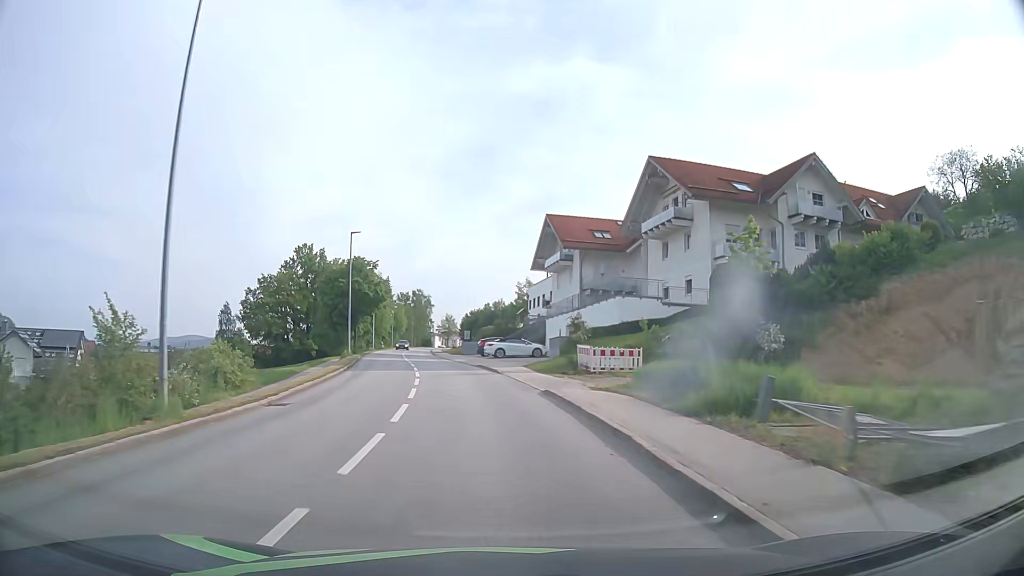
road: tertiary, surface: asphalt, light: Day
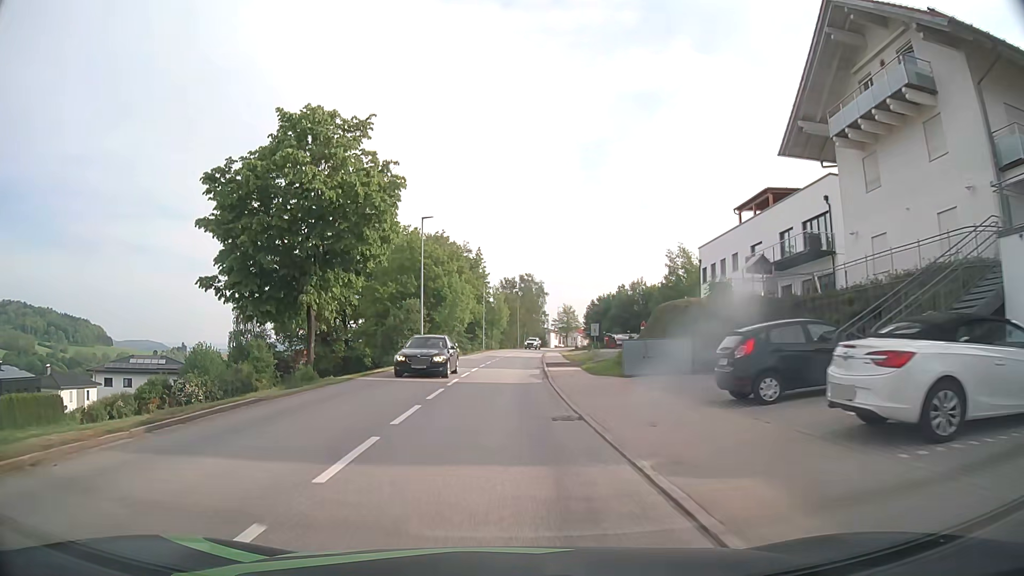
(-4.2, +41.5) m; -11°
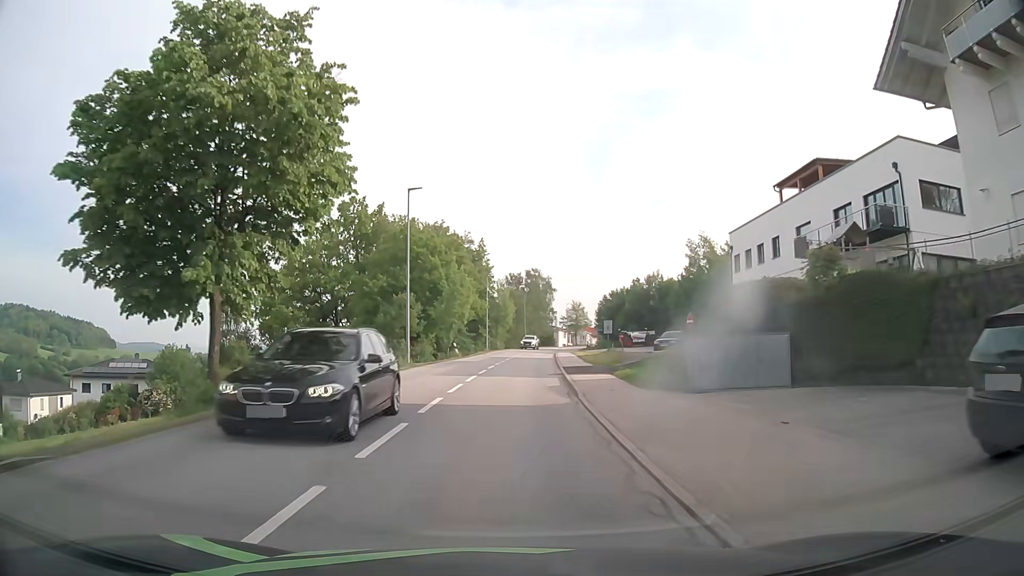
(0.0, +7.7) m; 0°
